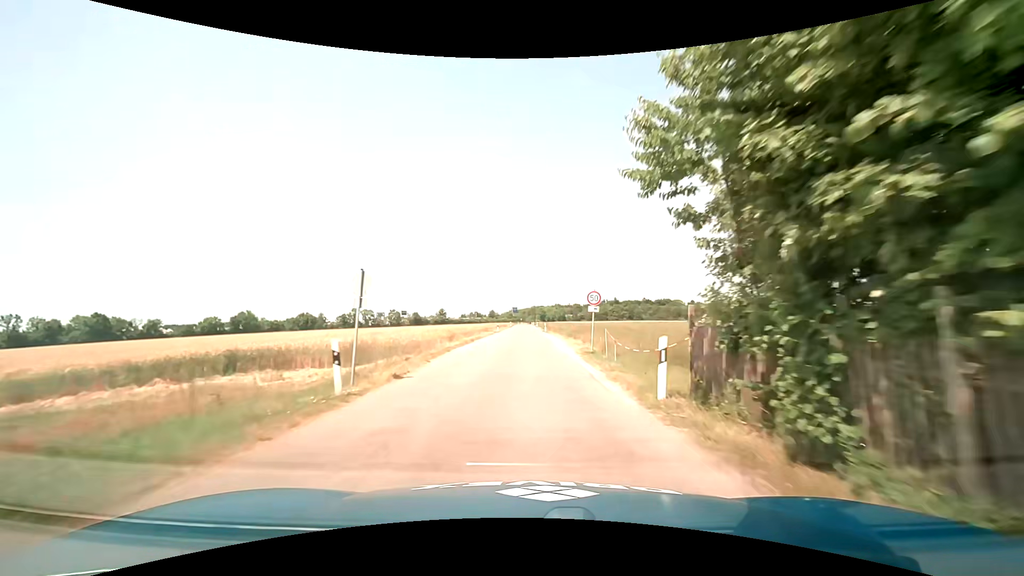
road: unclassified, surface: asphalt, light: Day
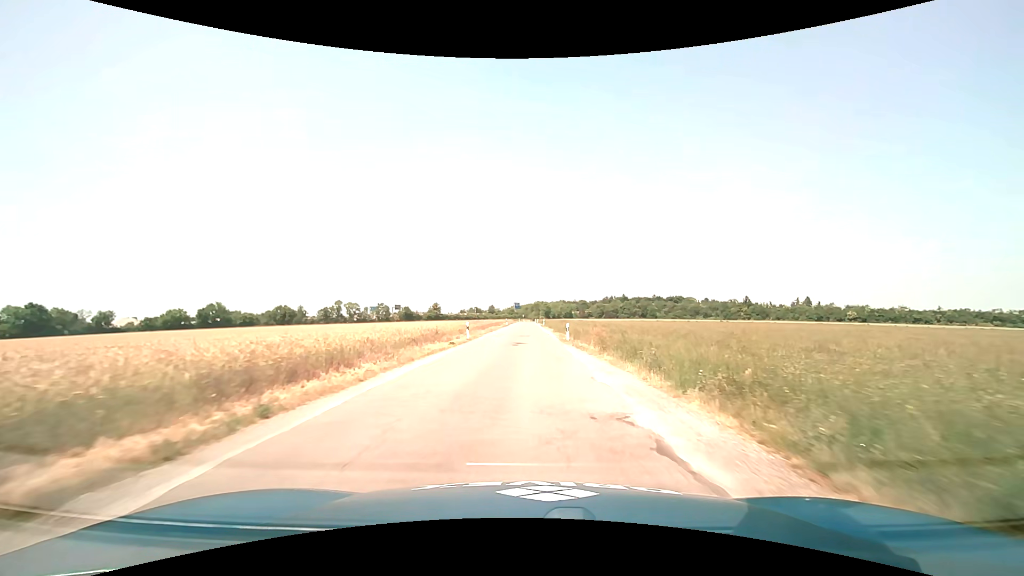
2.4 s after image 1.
(-0.6, +32.1) m; -1°
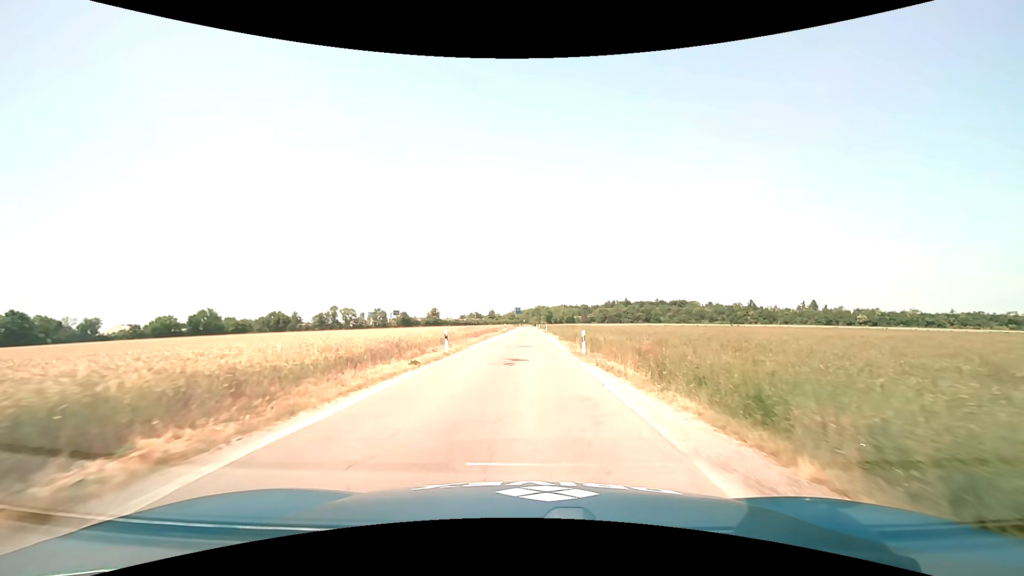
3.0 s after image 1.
(0.0, +7.9) m; 0°
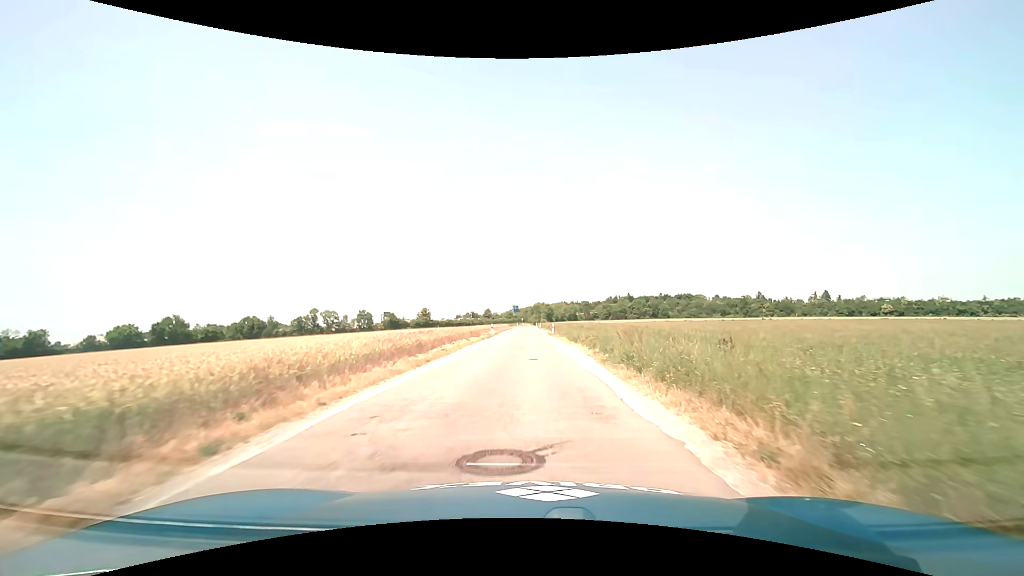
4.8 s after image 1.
(+0.1, +23.1) m; 0°
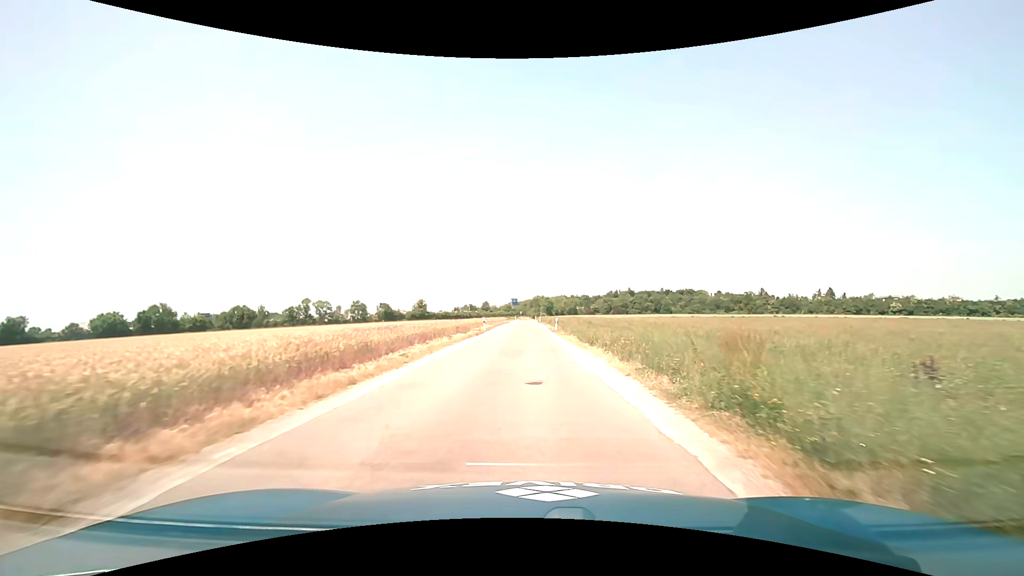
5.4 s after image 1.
(0.0, +7.6) m; 0°
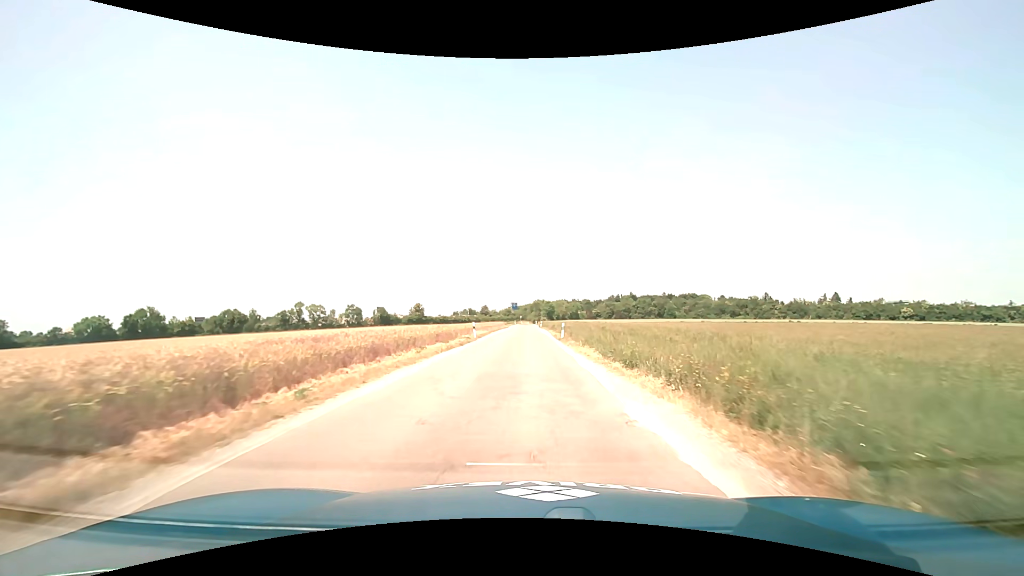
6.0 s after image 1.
(0.0, +7.6) m; 0°
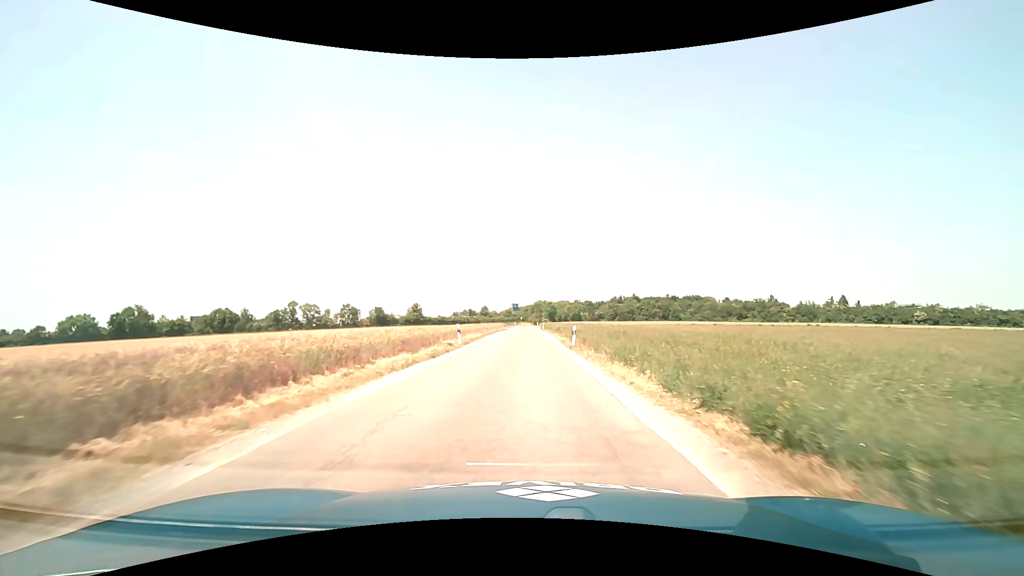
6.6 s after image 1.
(0.0, +7.6) m; 0°
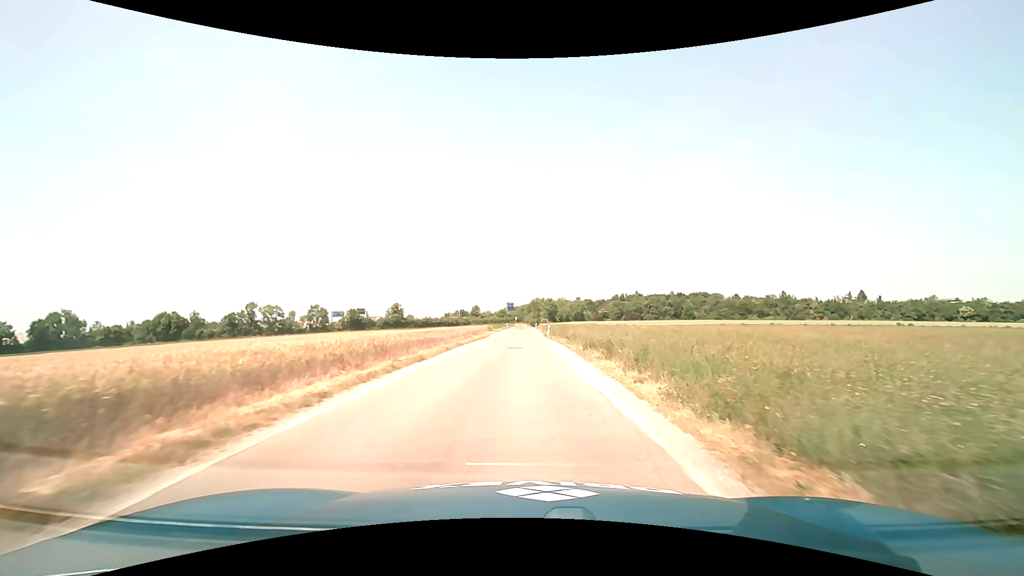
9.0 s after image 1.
(0.0, +30.3) m; 0°
(0, +10) (0, +20) (0, +30) (0, +40) (0, +50) (0, +60) (0, +70) (-1, +80) (-1, +90) (-1, +100) m
